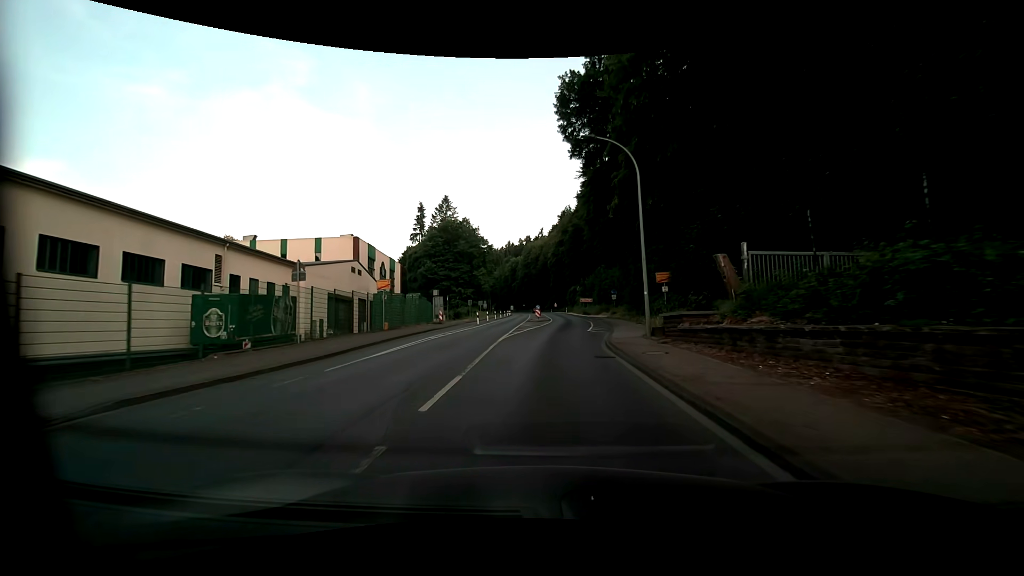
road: primary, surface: asphalt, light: Day
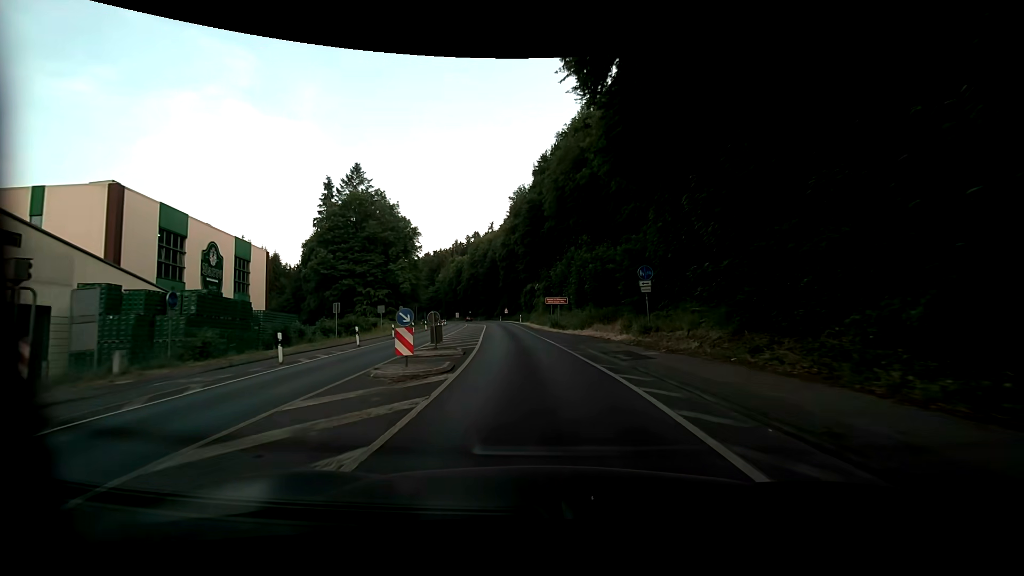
(+1.3, +35.3) m; +5°
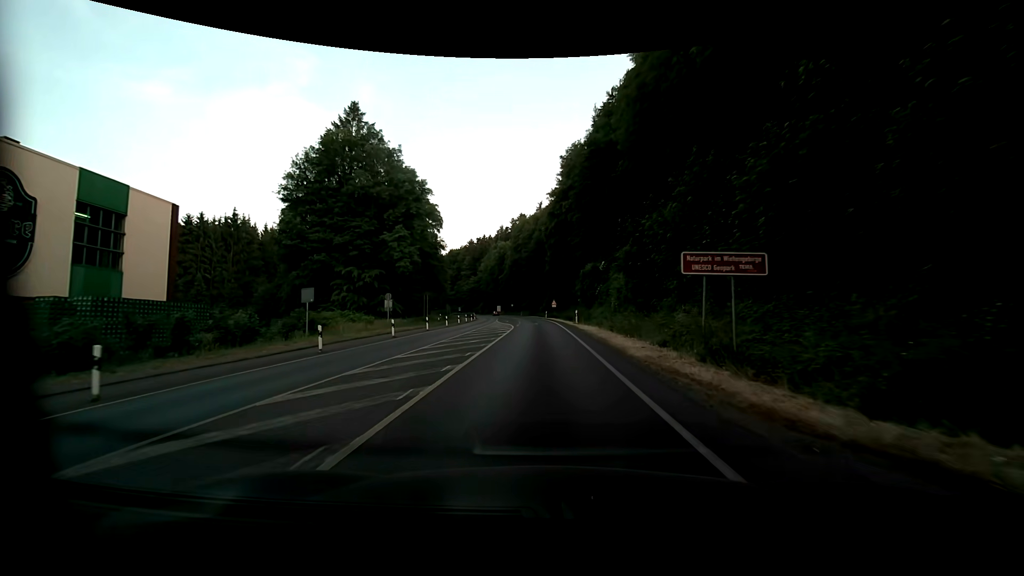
(-1.8, +28.8) m; -6°
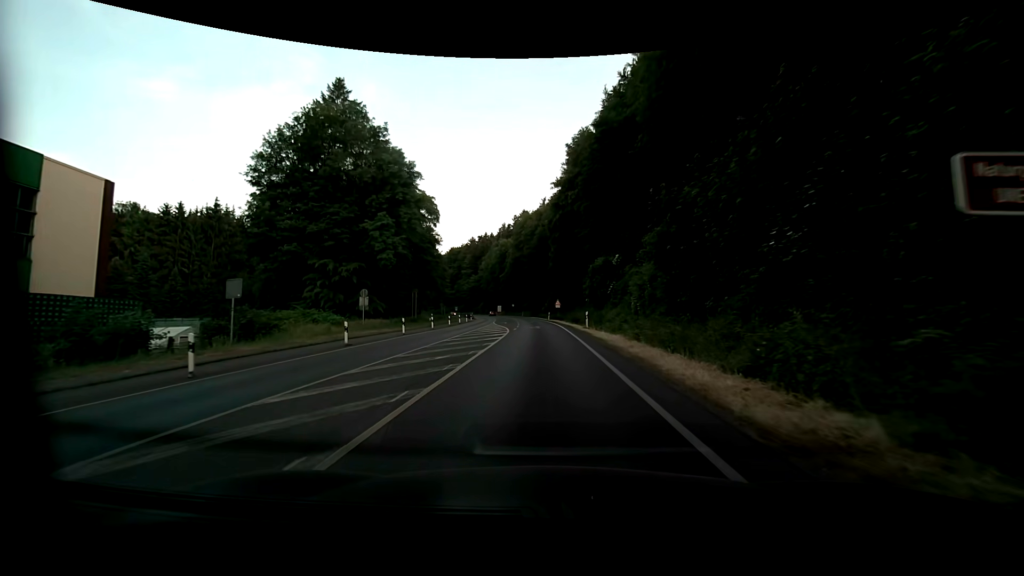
(0.0, +7.4) m; -1°
